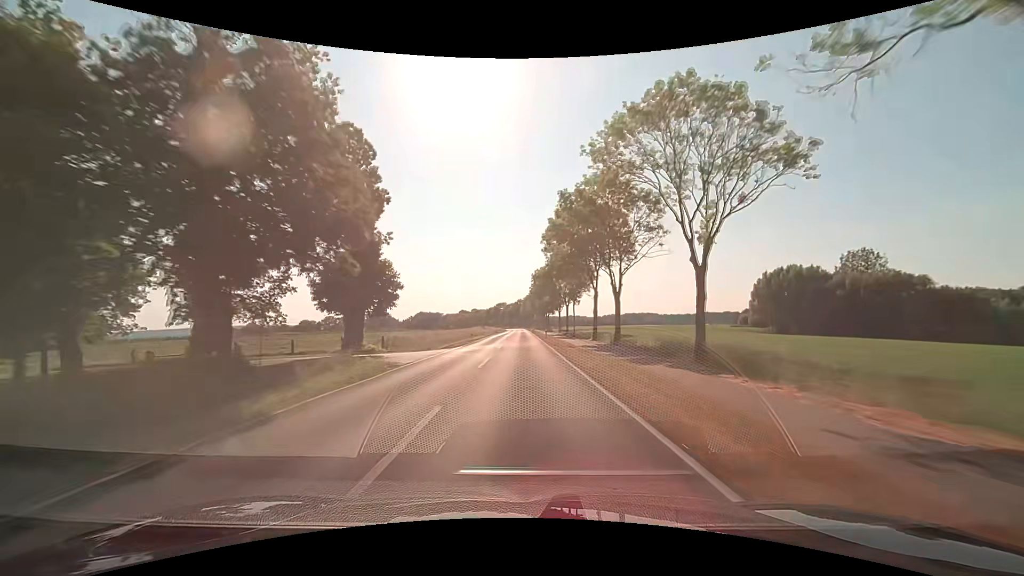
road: secondary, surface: asphalt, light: Day
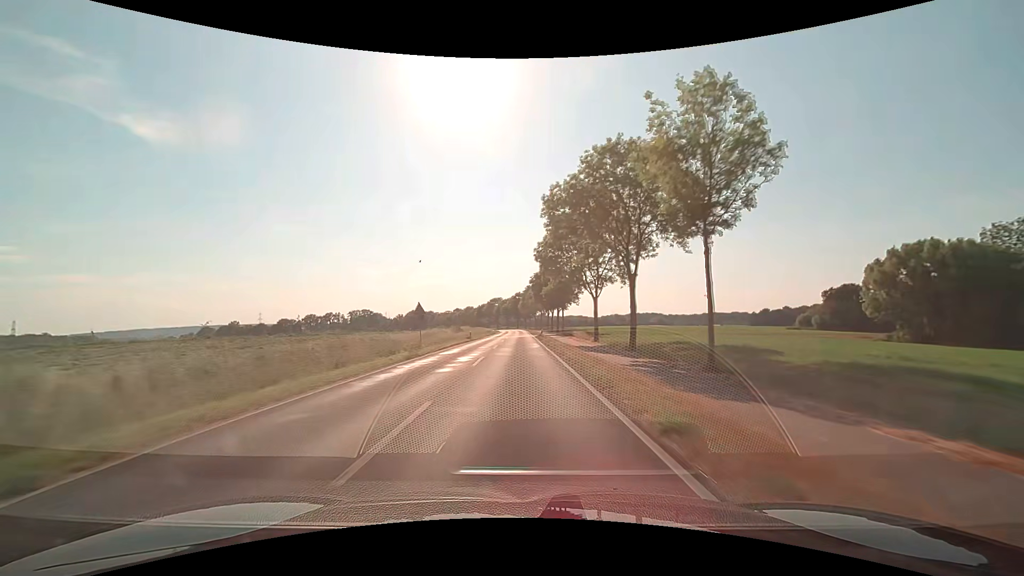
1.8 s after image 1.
(+0.1, +47.4) m; 0°
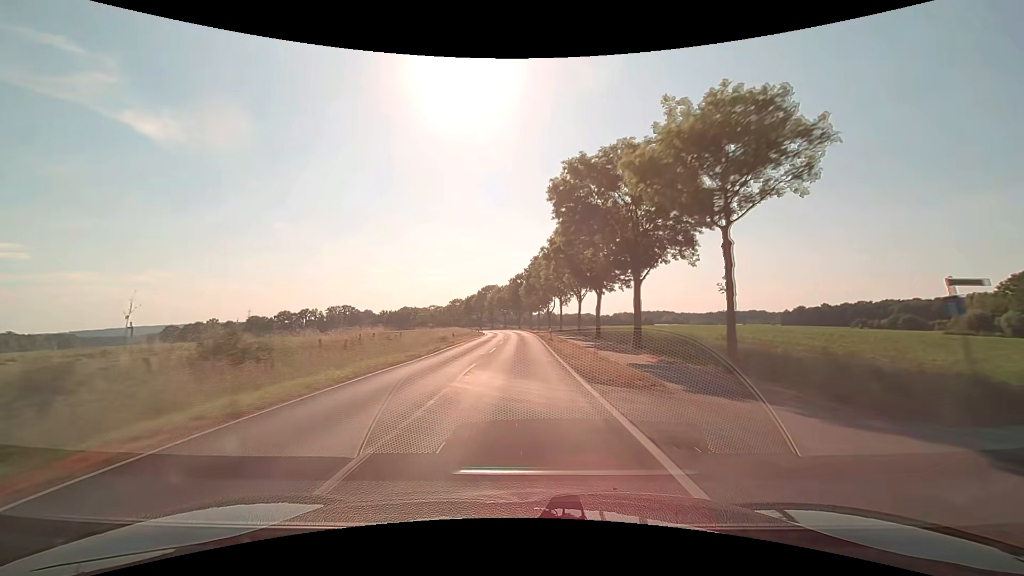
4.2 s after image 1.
(-0.4, +63.1) m; -1°
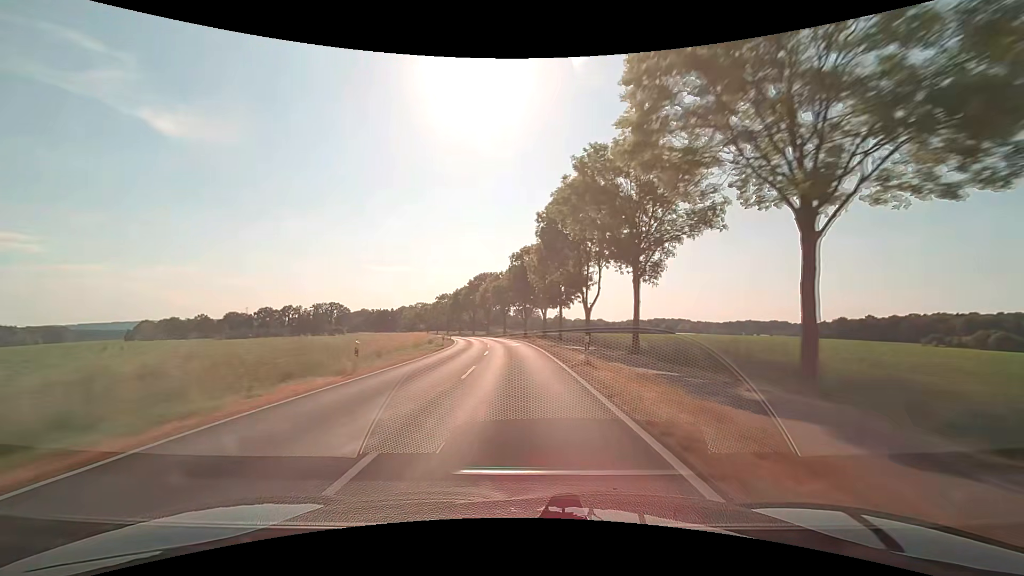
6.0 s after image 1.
(-0.1, +47.4) m; -1°
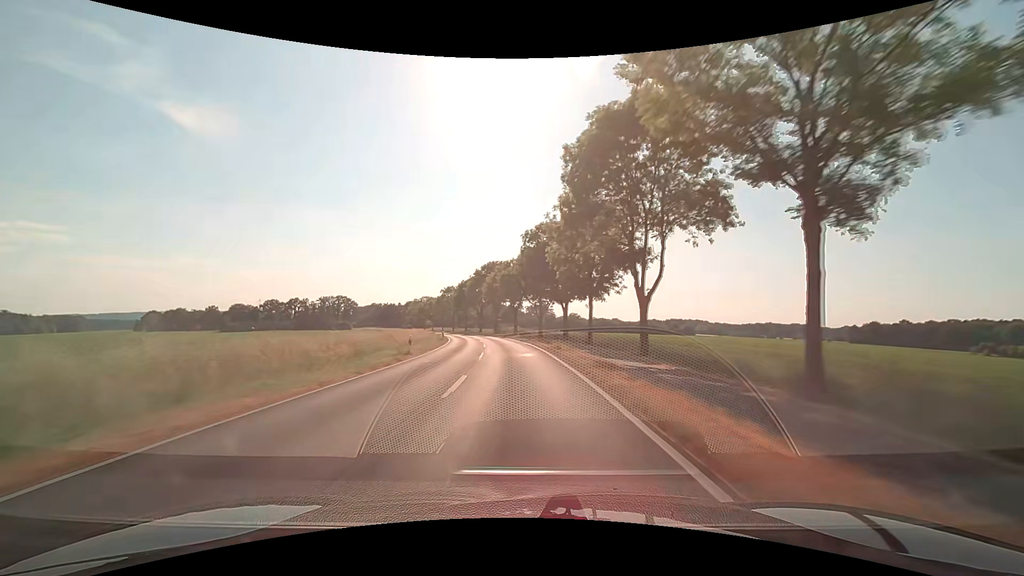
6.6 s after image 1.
(-0.1, +15.8) m; -1°
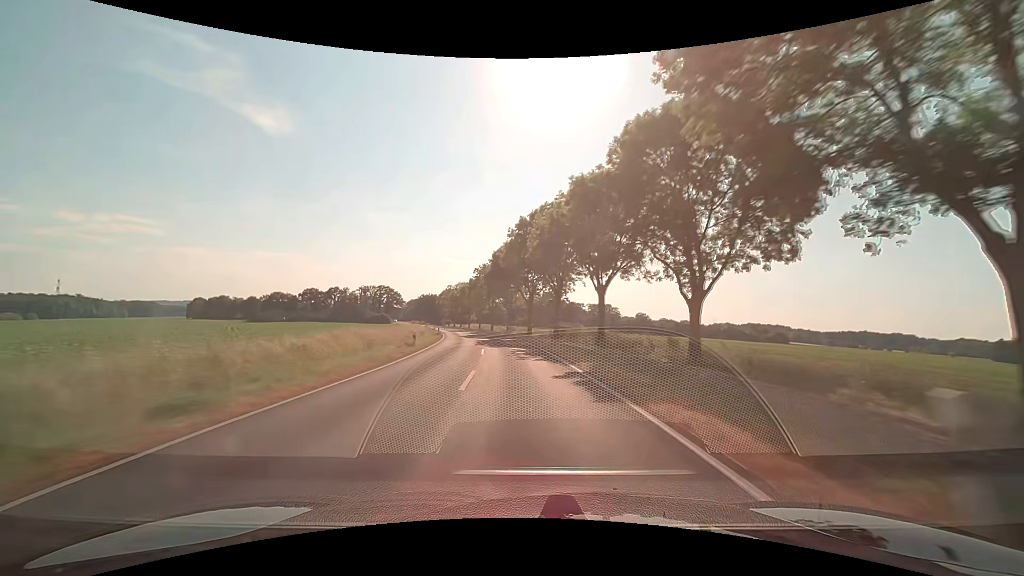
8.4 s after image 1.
(-2.6, +47.3) m; -7°
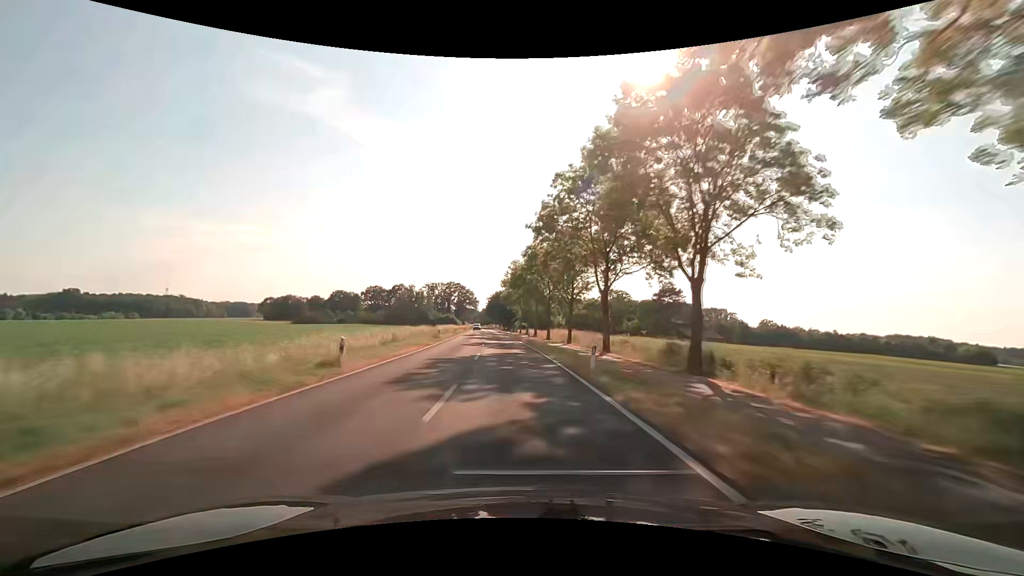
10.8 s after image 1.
(-5.2, +63.0) m; -10°
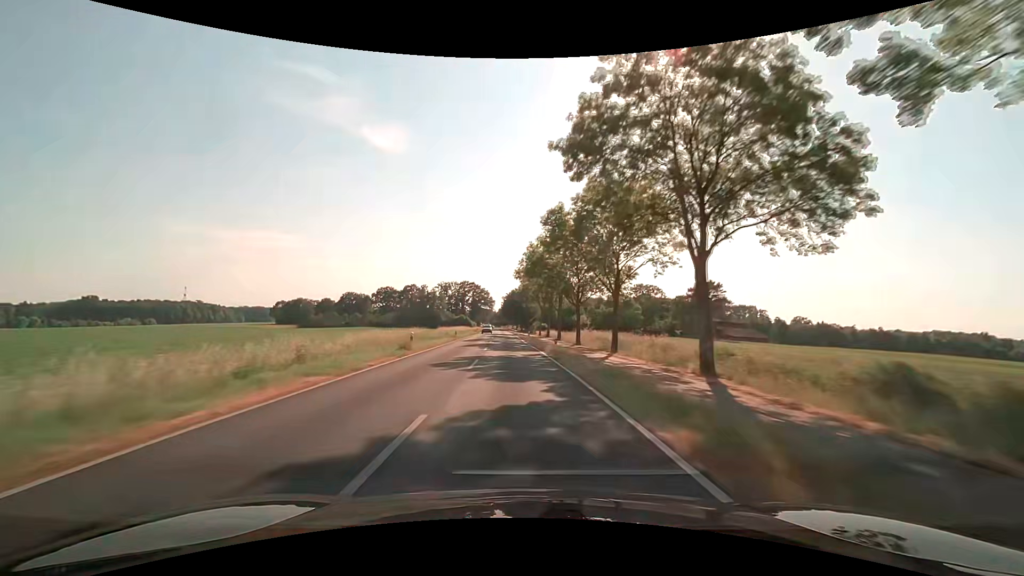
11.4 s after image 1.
(-0.3, +15.8) m; -2°
(0, +10) (0, +20) (-1, +30) (-1, +40) (-1, +50) (-2, +60) (-2, +70) (-3, +80) (-3, +90) (-4, +100) m
